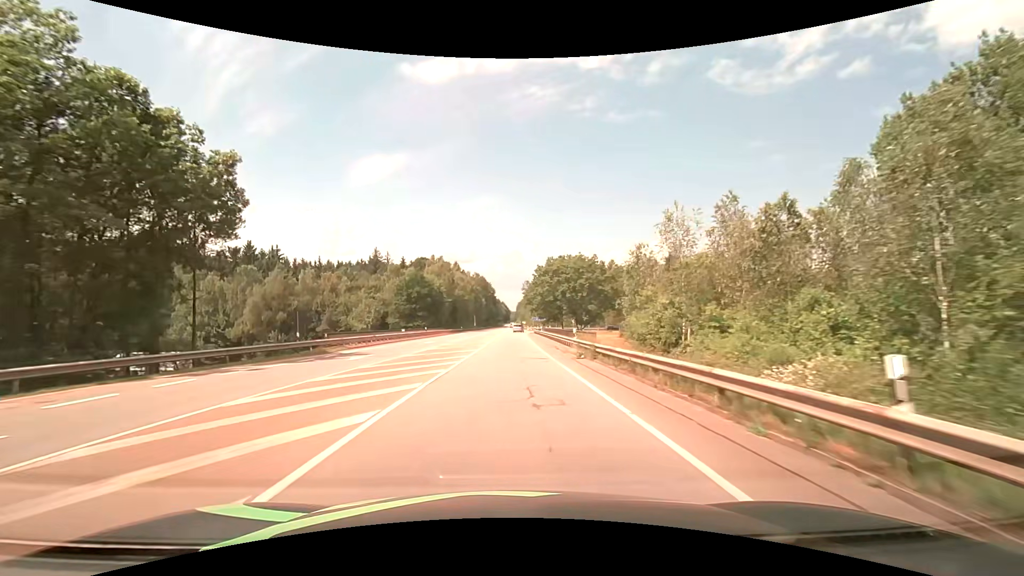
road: secondary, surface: asphalt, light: Day
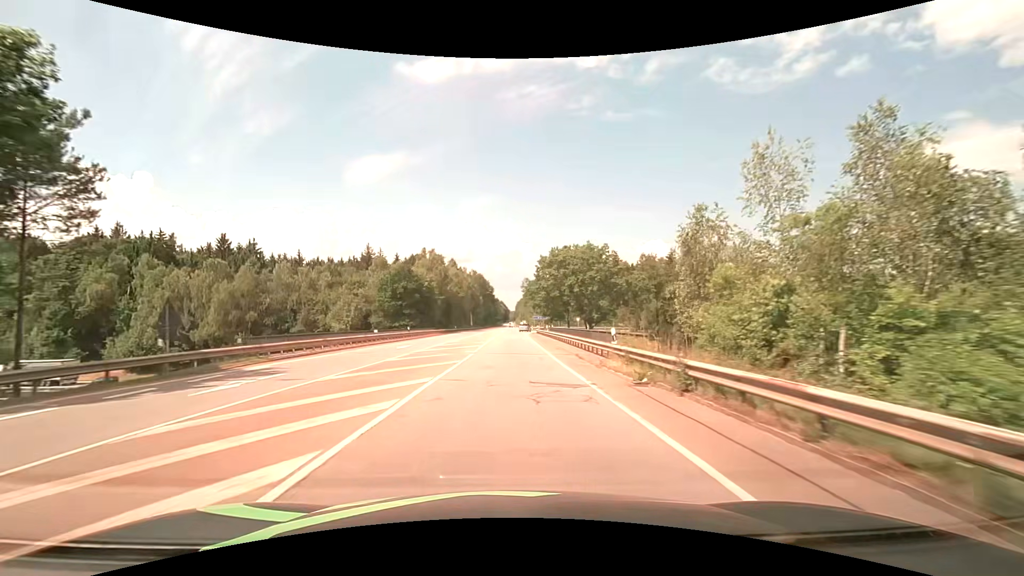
(0.0, +10.7) m; 0°
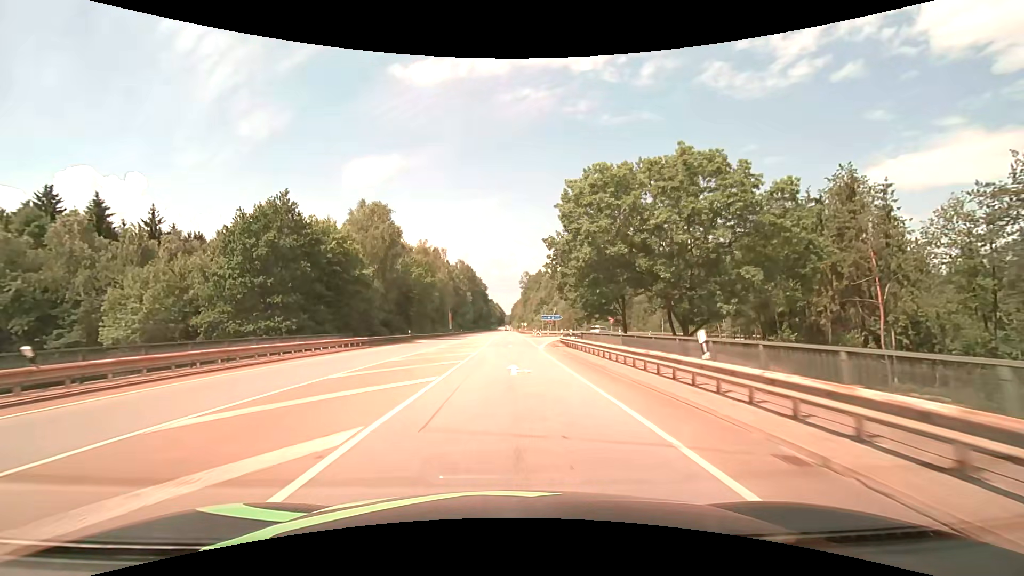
(+0.4, +42.9) m; +1°
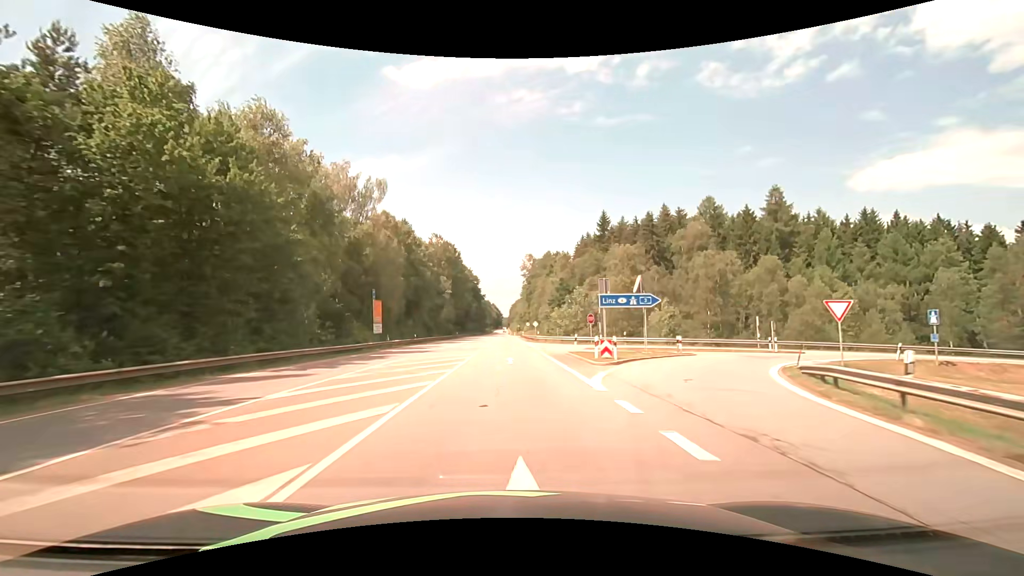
(+0.1, +53.7) m; 0°
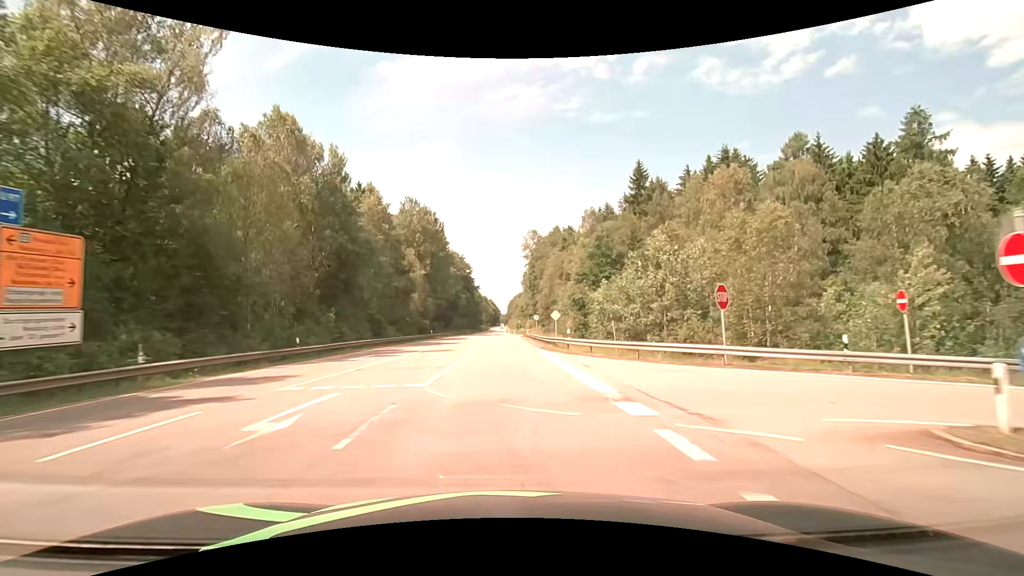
(-0.1, +32.2) m; 0°
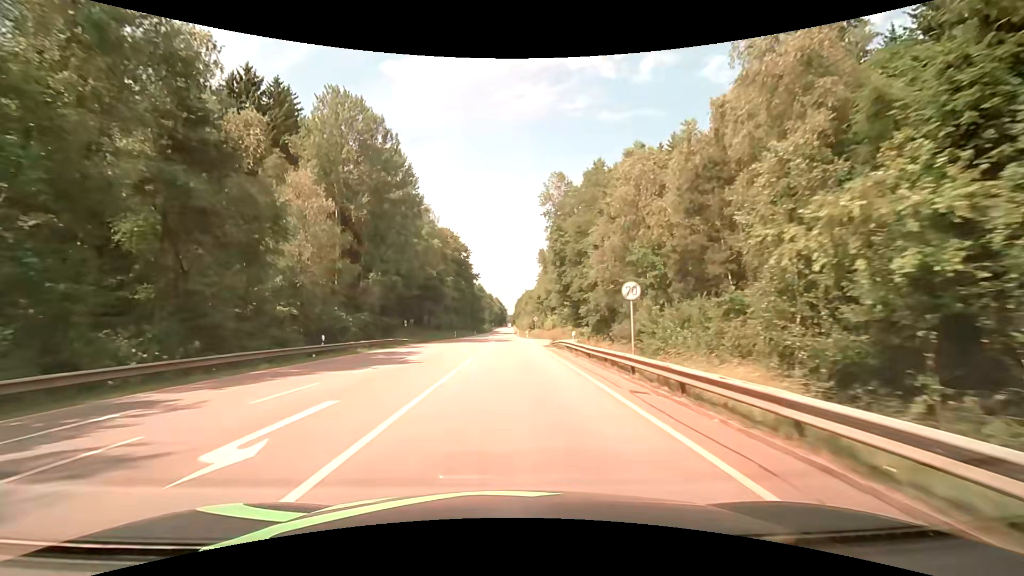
(-0.3, +43.6) m; -1°
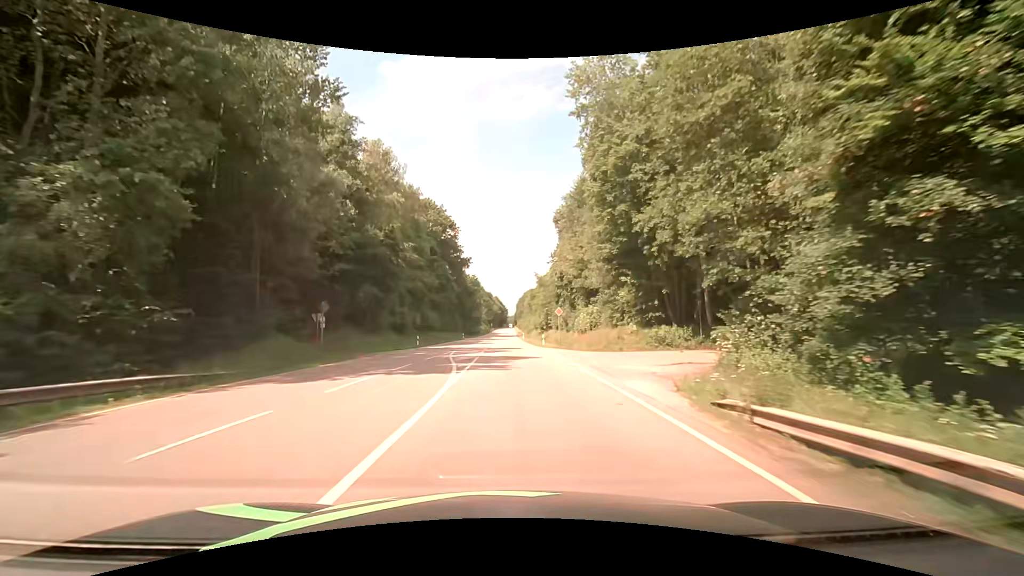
(-0.1, +34.2) m; 0°
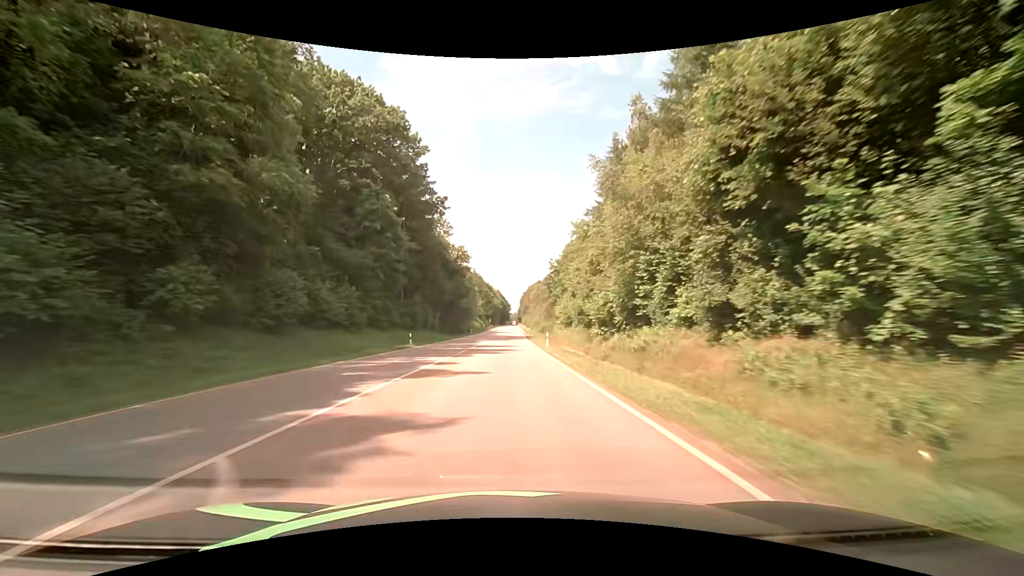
(-0.4, +47.8) m; 0°
(0, +10) (0, +20) (0, +30) (-1, +40) (-1, +50) (-1, +60) (-1, +70) (-1, +80) (-1, +90) (-1, +100) m
